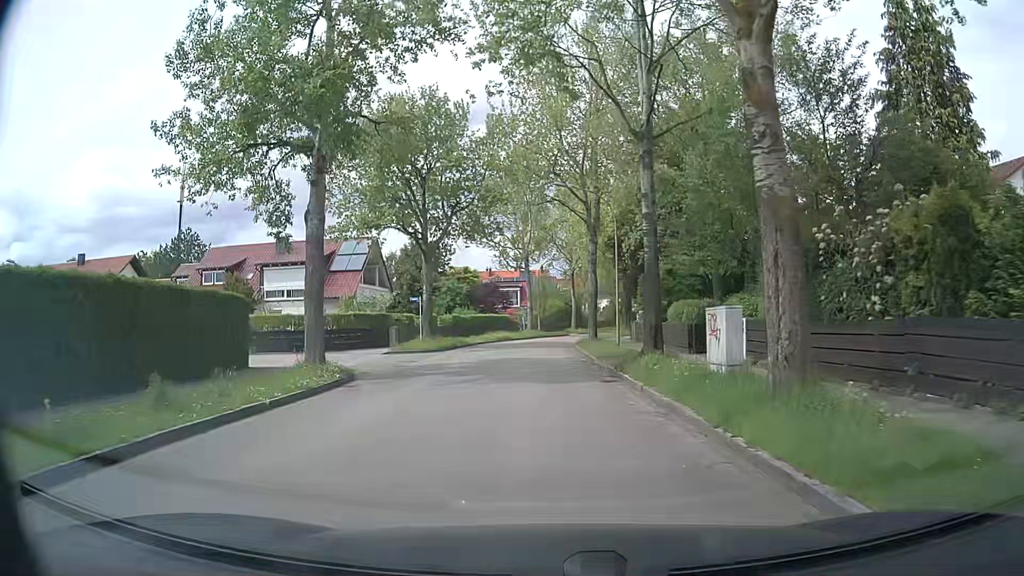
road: residential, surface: asphalt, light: Day
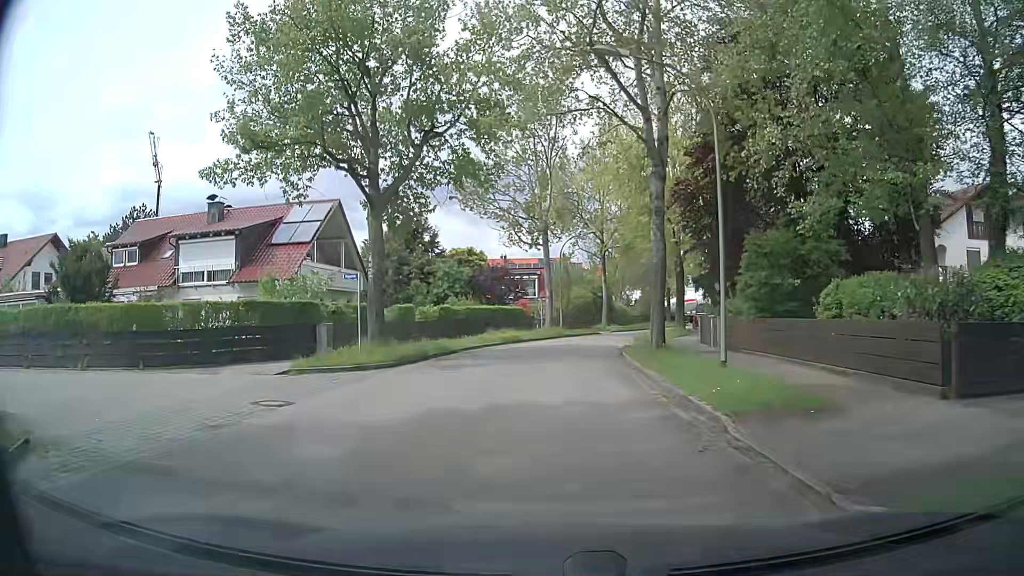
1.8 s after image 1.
(-0.2, +14.8) m; -1°
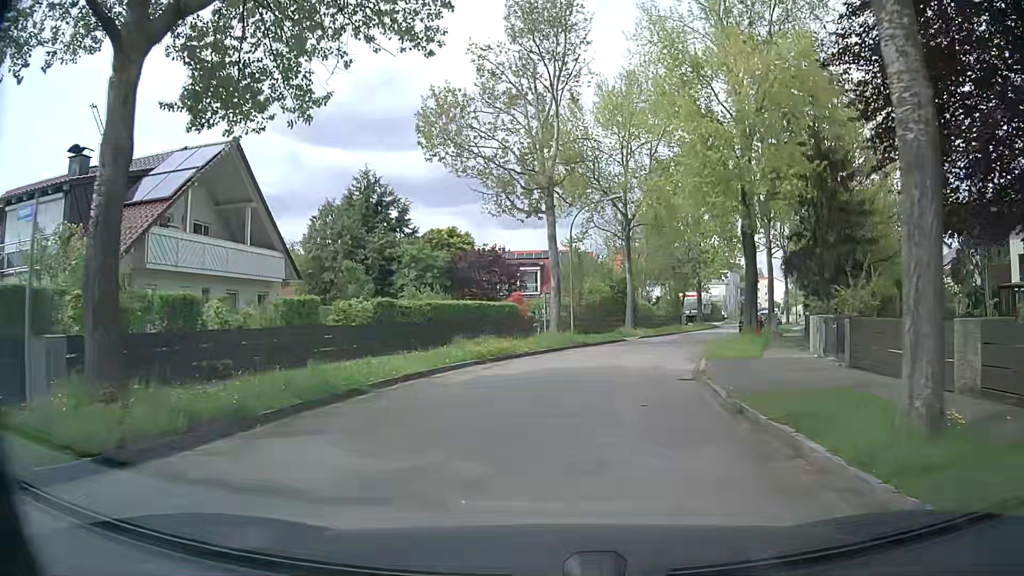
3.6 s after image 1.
(-0.3, +14.2) m; -1°
(0, +10) (+2, +20) (+5, +29) (+8, +39) (+11, +48) (+15, +58) (+19, +67) (+24, +76) (+29, +84) (+33, +93) m
